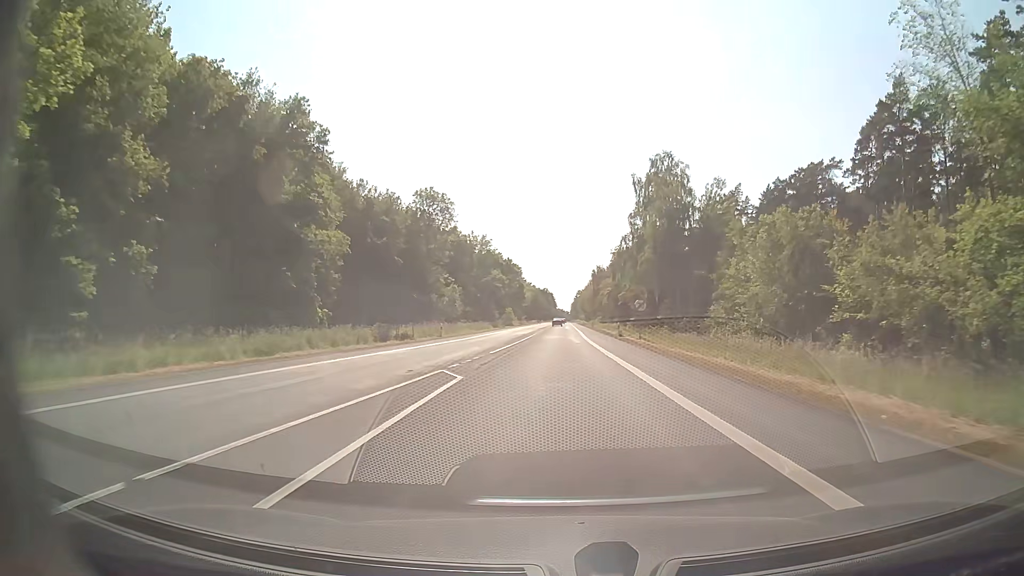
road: secondary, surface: asphalt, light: Day
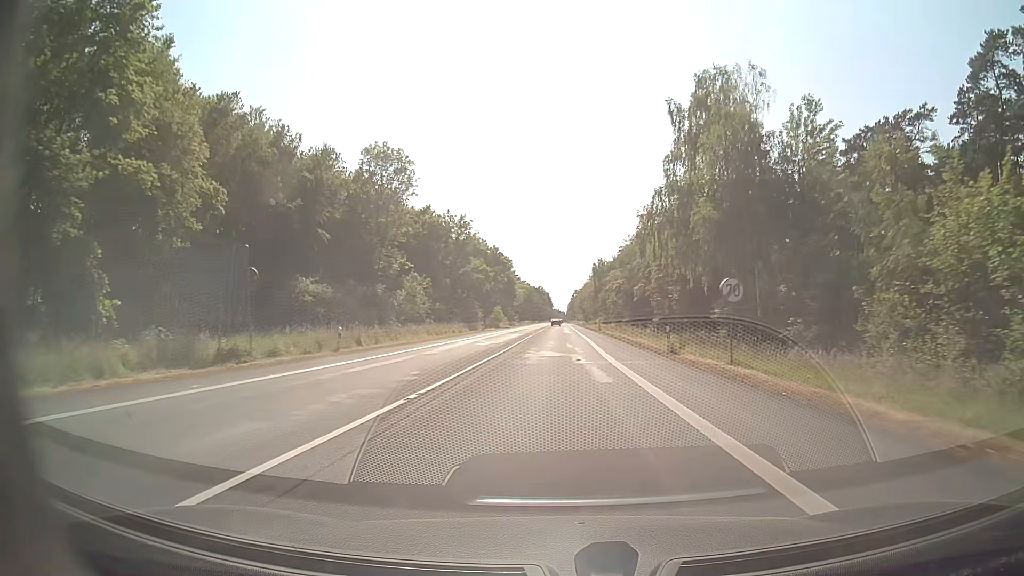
(0.0, +24.1) m; 0°
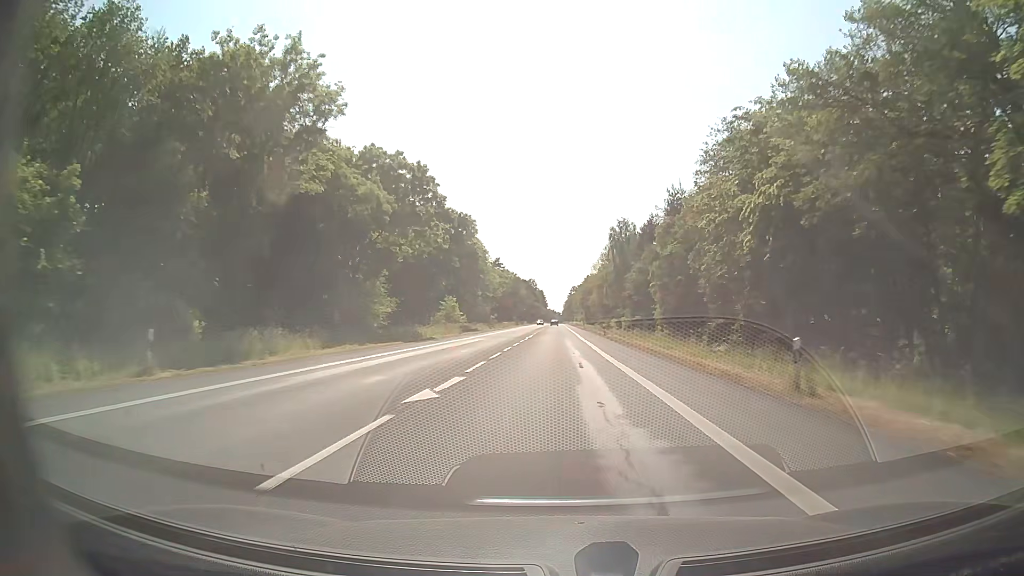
(+0.4, +65.0) m; +1°
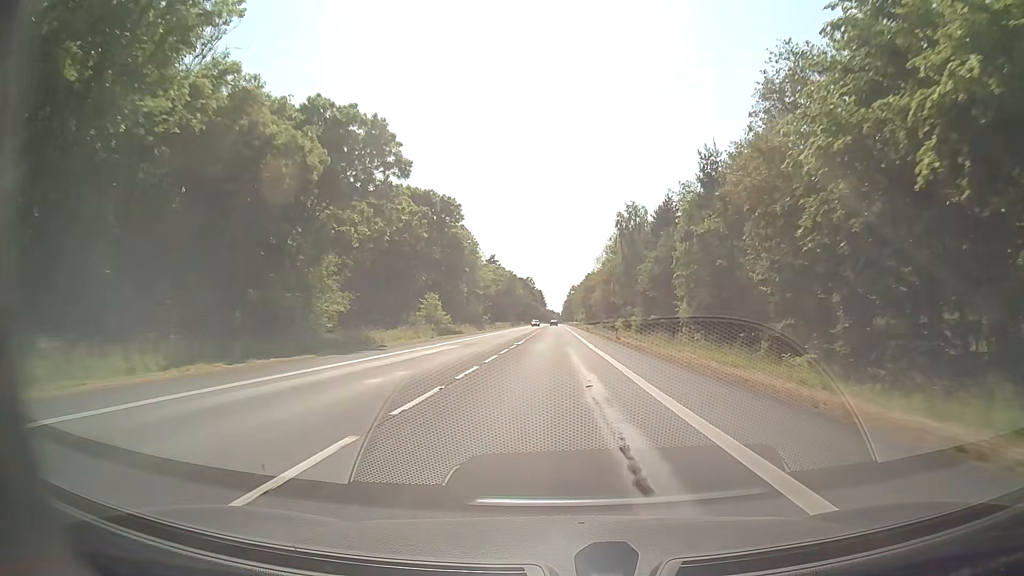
(0.0, +13.8) m; 0°
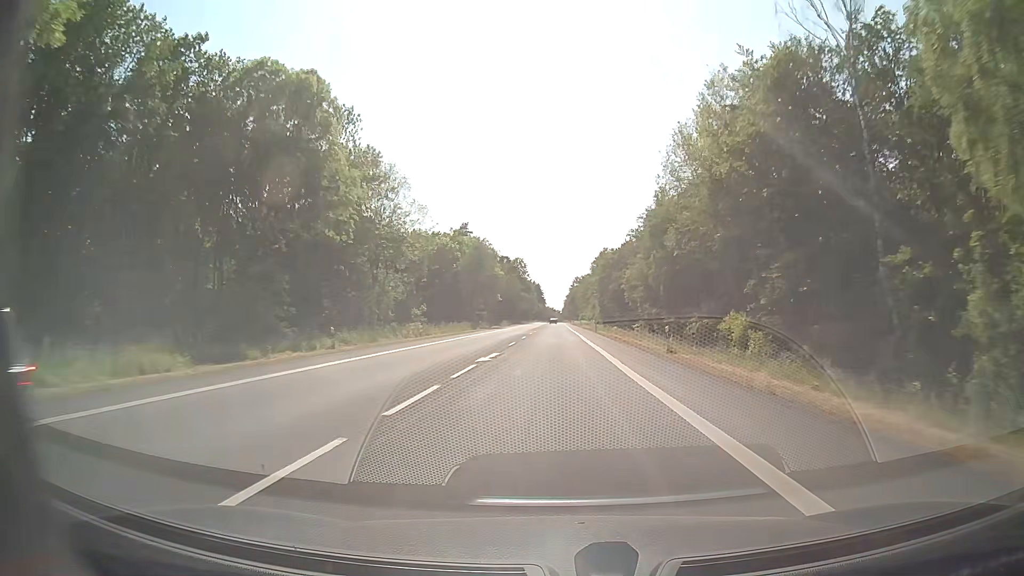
(+0.2, +72.8) m; 0°
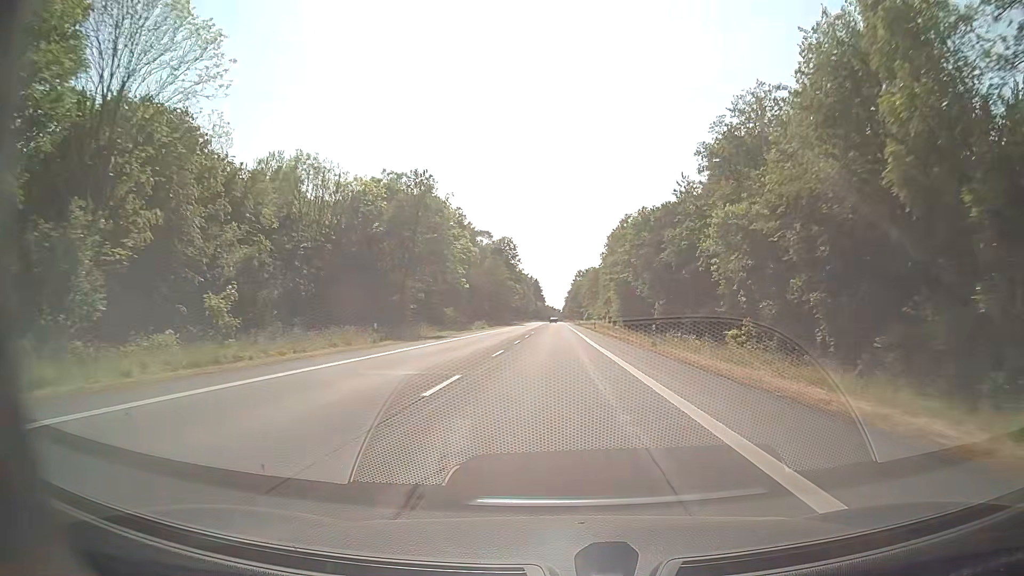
(-0.1, +45.8) m; 0°
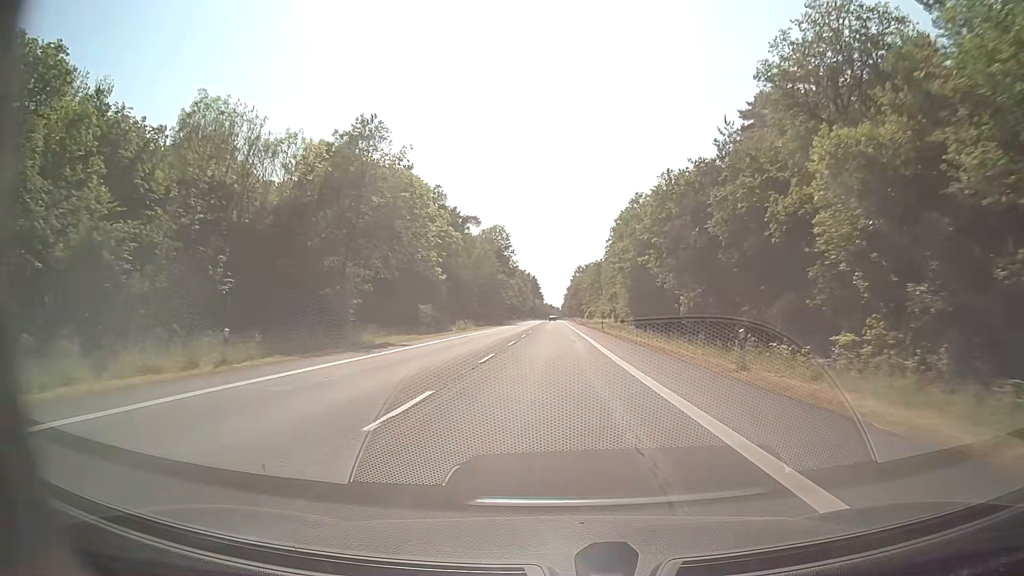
(0.0, +15.4) m; 0°
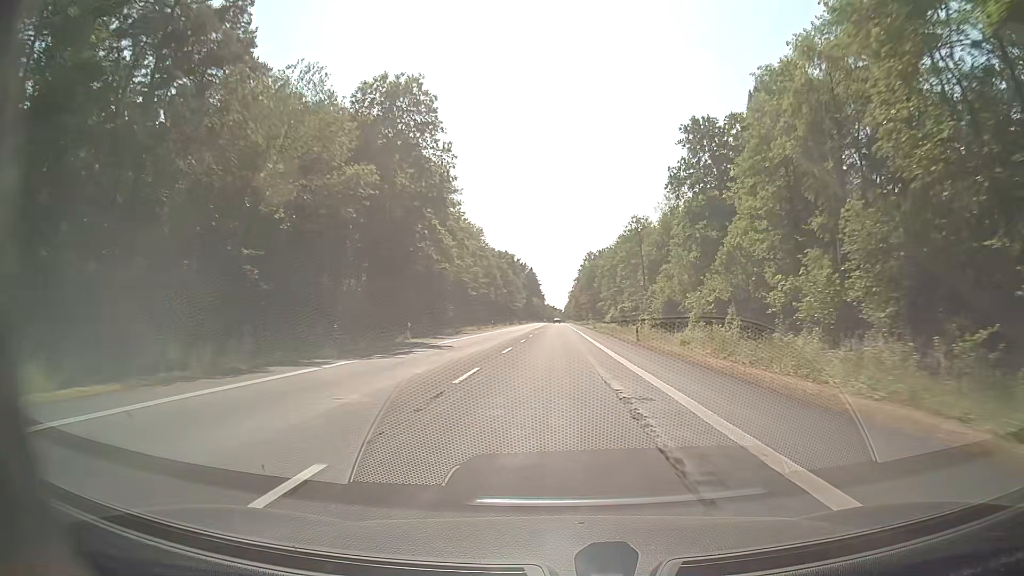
(-0.2, +77.9) m; 0°
(0, +10) (0, +20) (0, +30) (0, +40) (0, +50) (0, +60) (0, +70) (0, +80) (0, +90) (0, +100) m
